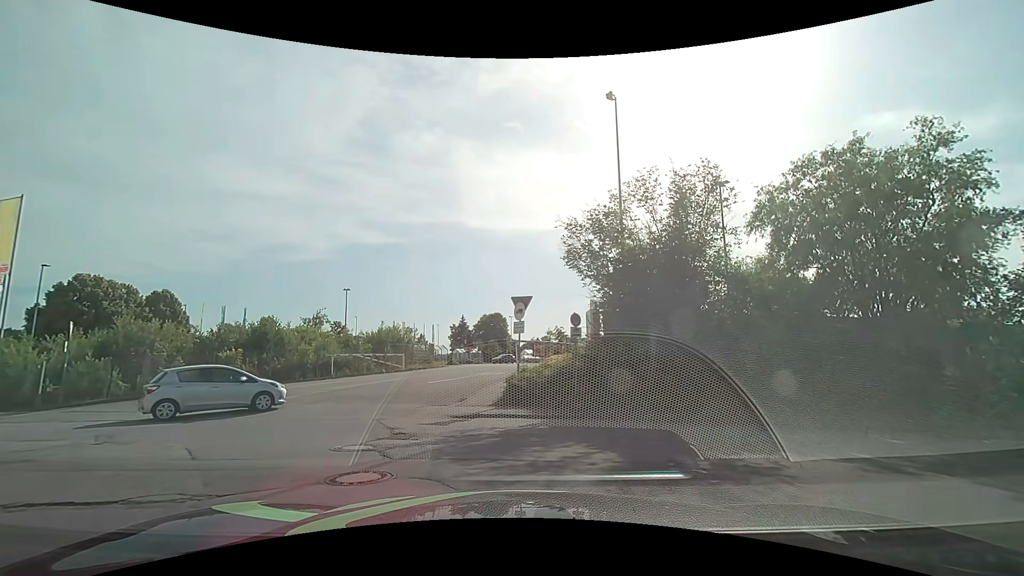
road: residential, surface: asphalt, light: Day
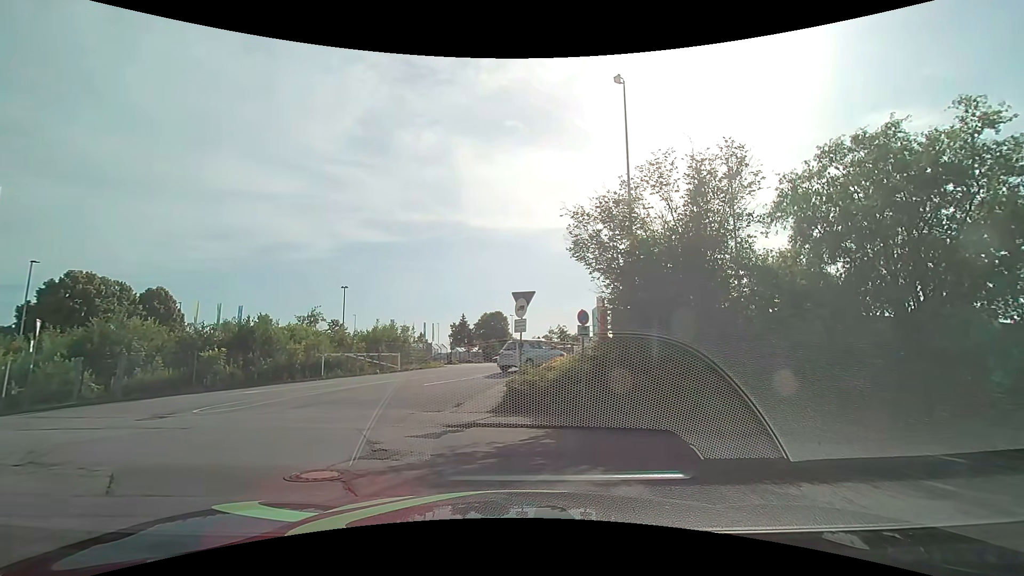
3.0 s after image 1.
(0.0, +1.5) m; 0°
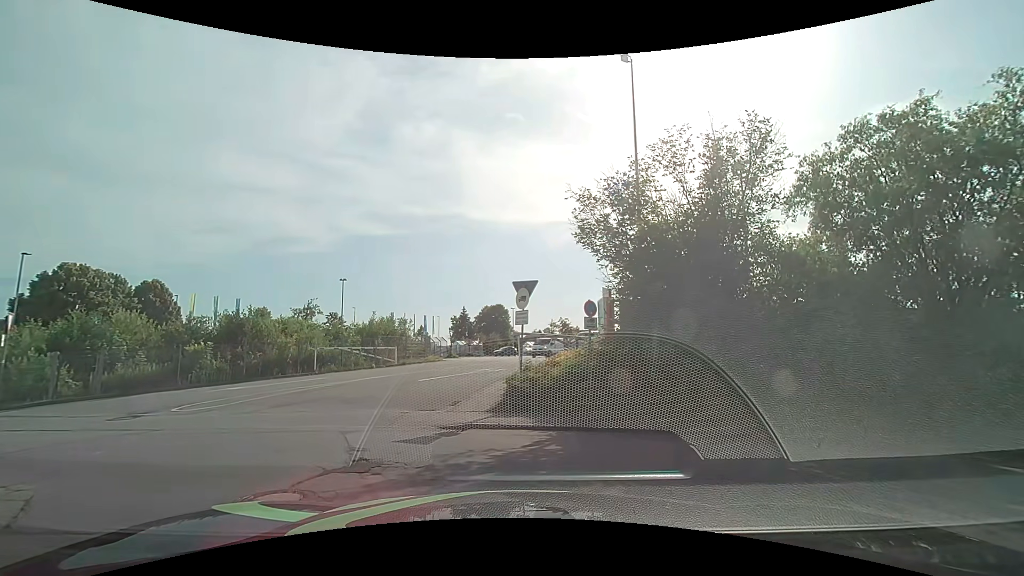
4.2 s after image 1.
(0.0, +1.1) m; 0°
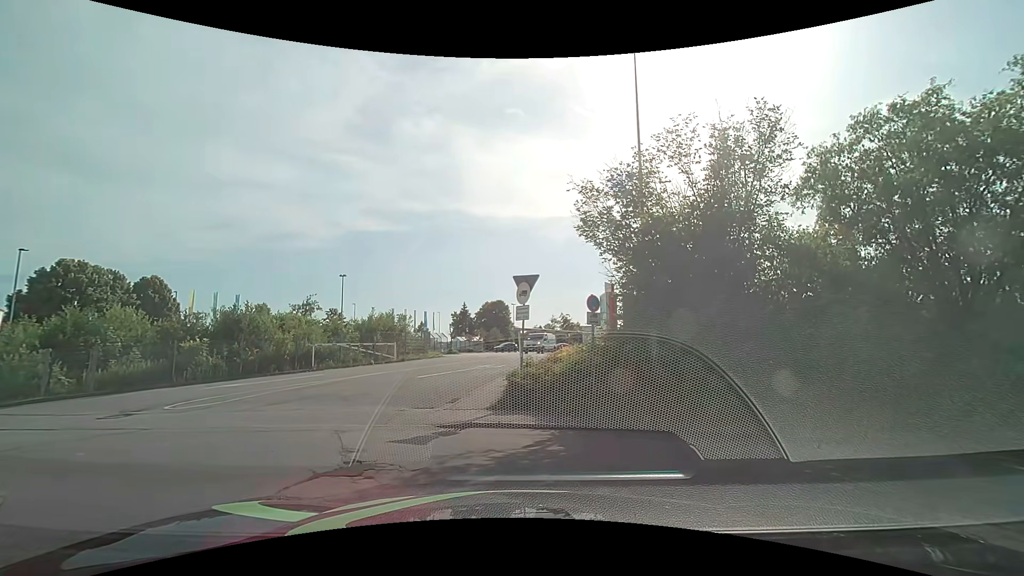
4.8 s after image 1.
(0.0, +0.3) m; 0°
